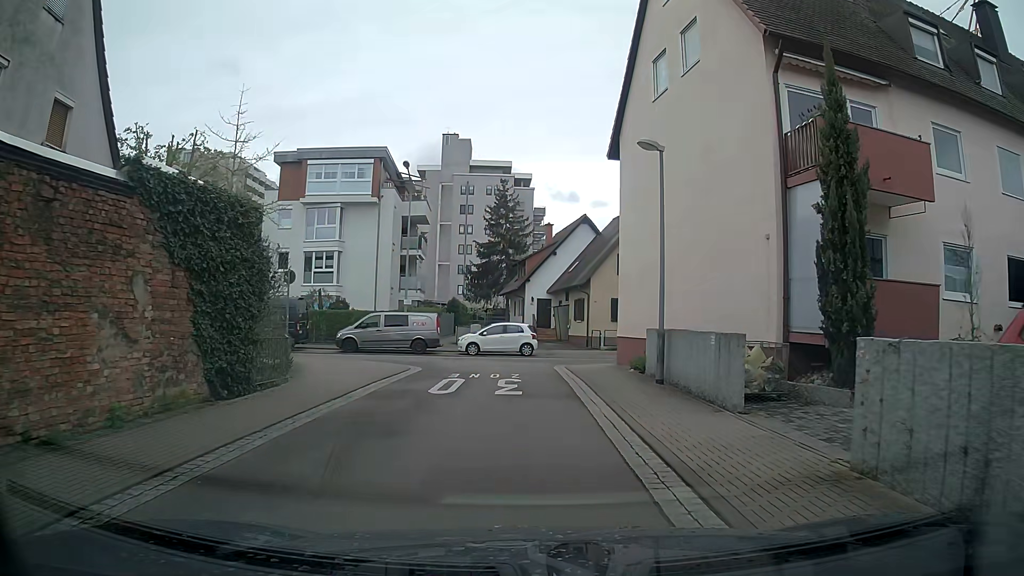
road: residential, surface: asphalt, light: Day
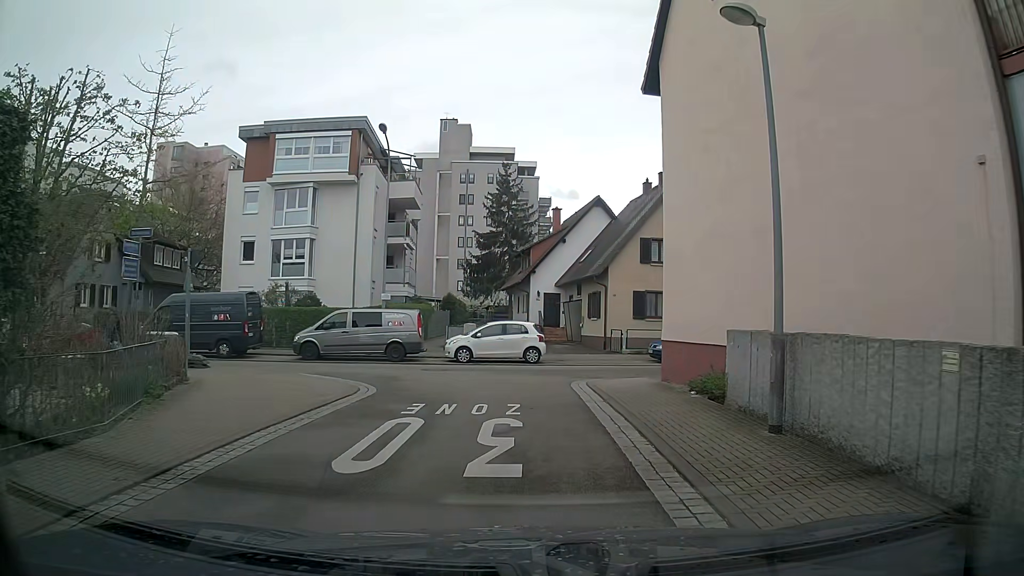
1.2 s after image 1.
(-0.1, +6.5) m; 0°
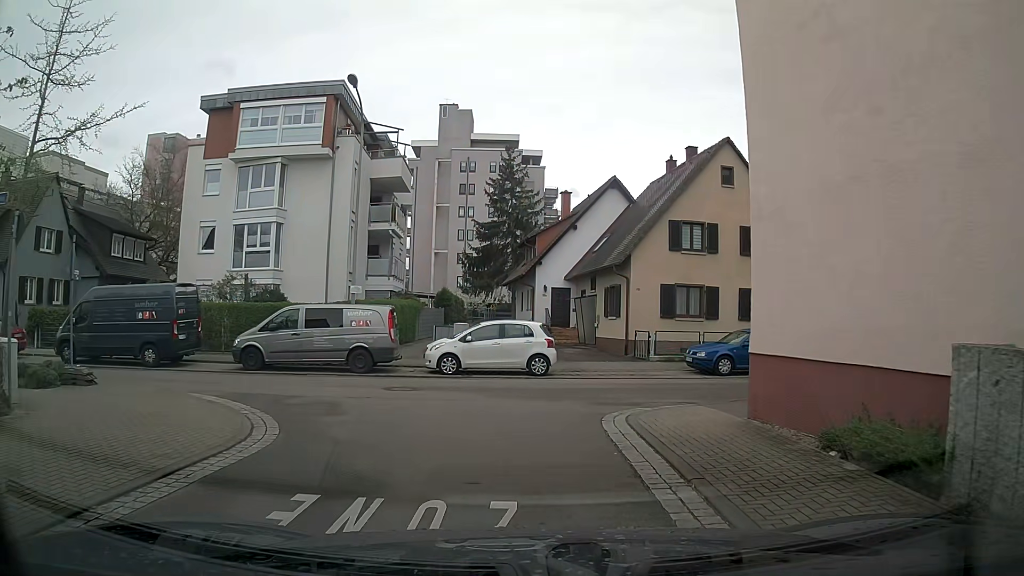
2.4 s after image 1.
(0.0, +5.7) m; -1°
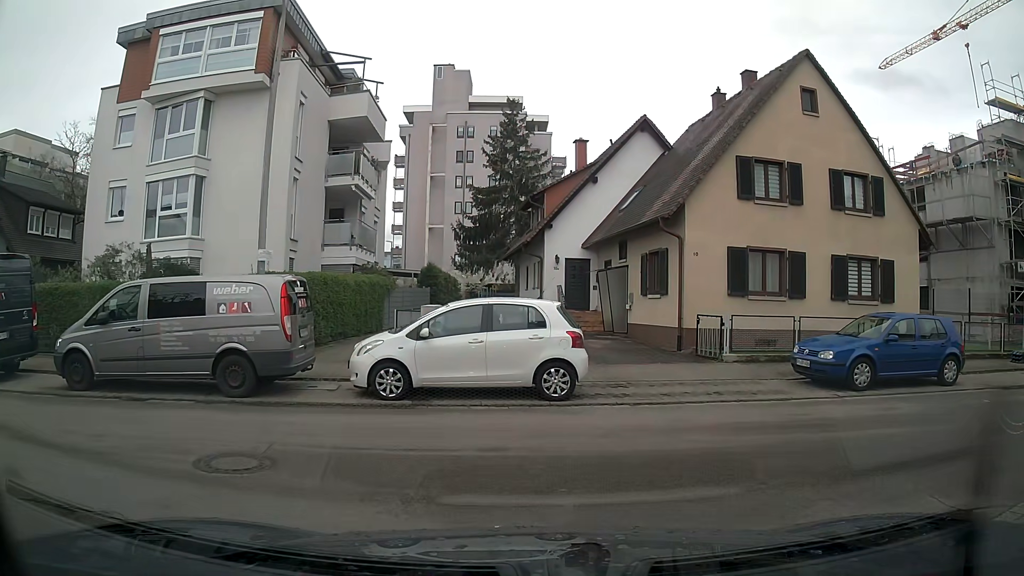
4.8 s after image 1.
(-0.1, +8.4) m; 0°
